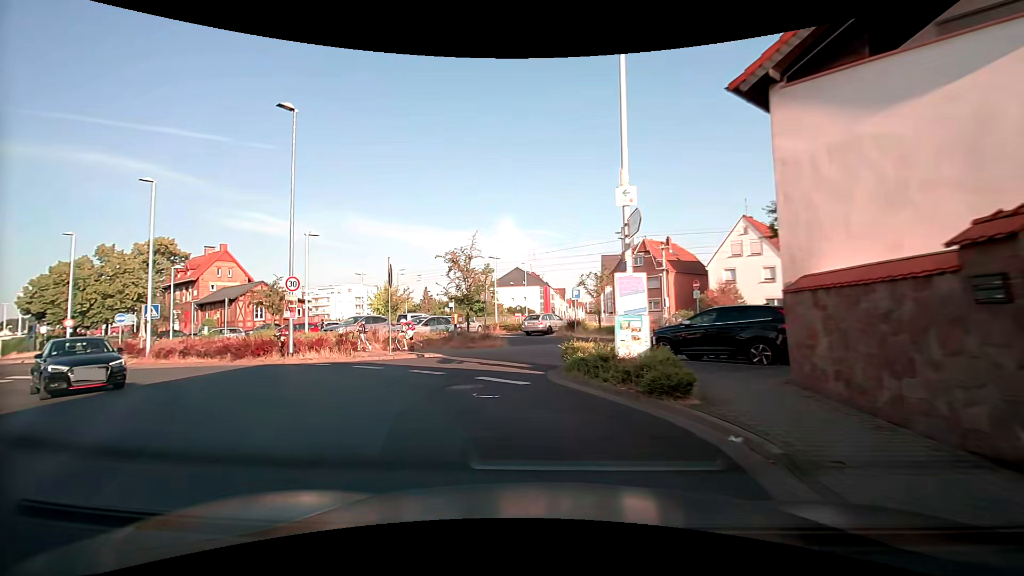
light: Day
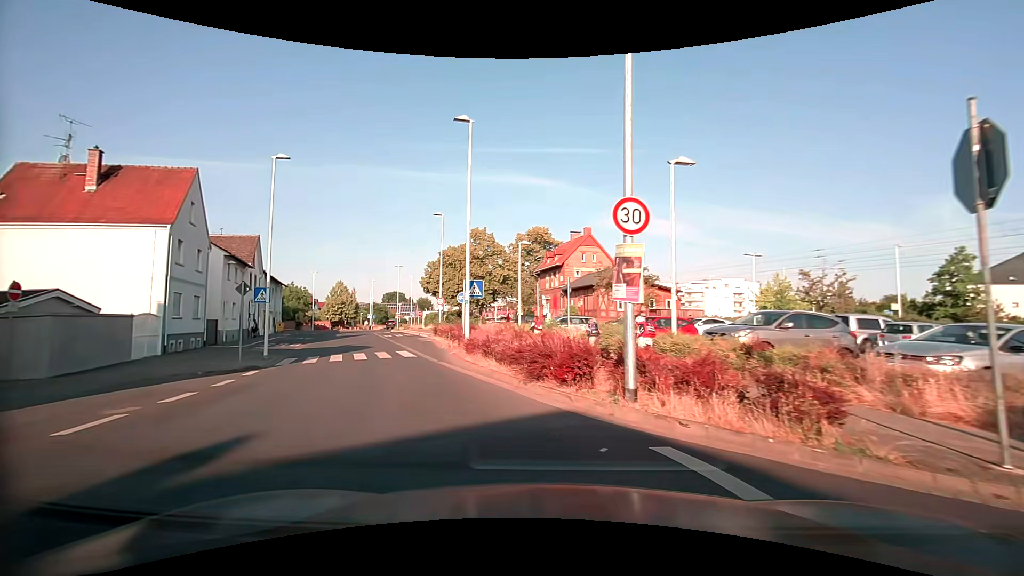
(-4.2, +12.2) m; -40°
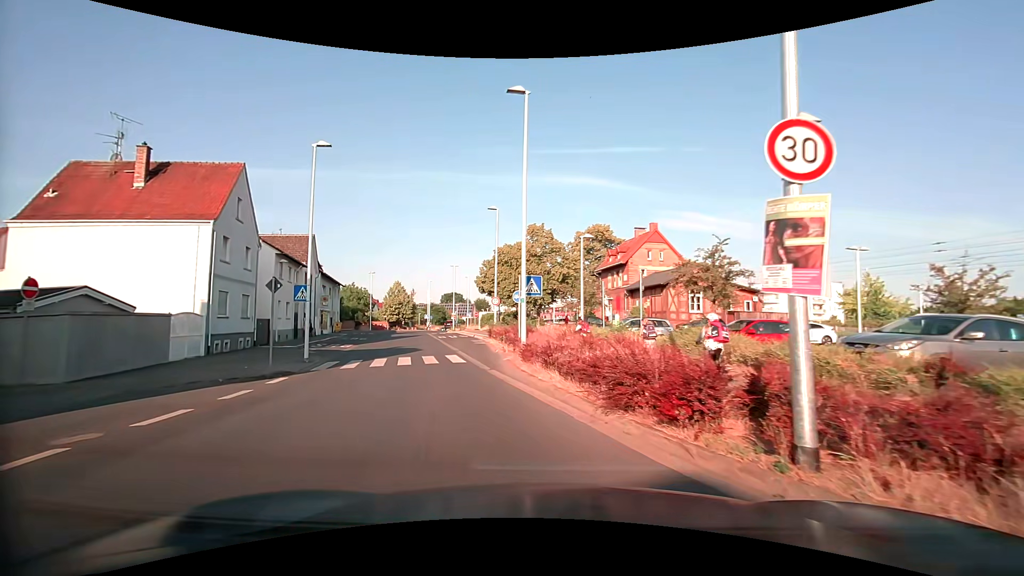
(-0.2, +2.8) m; -6°
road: tertiary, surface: asphalt
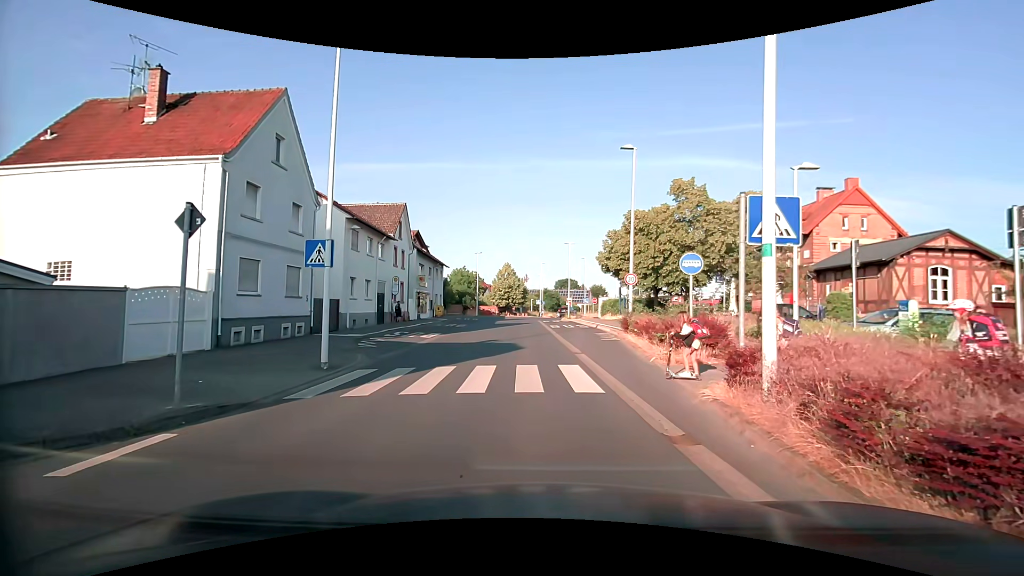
(-1.5, +9.7) m; -14°
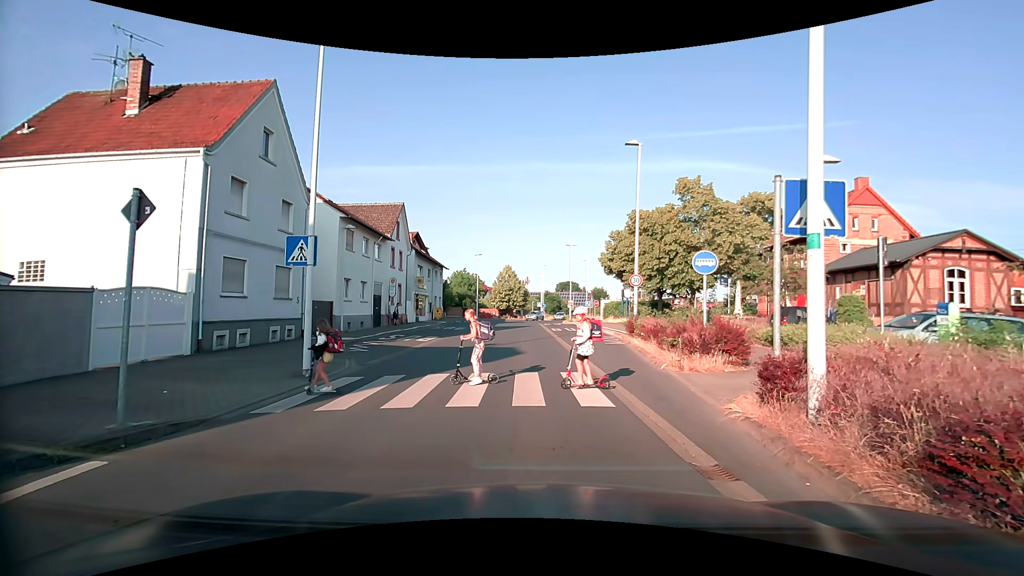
(0.0, +1.0) m; 0°
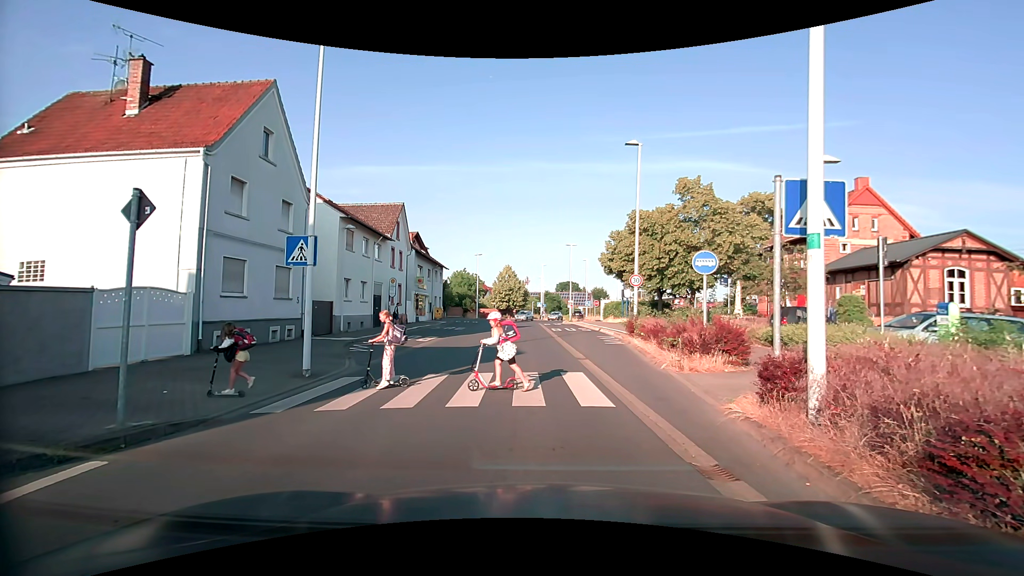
(0.0, 0.0) m; 0°
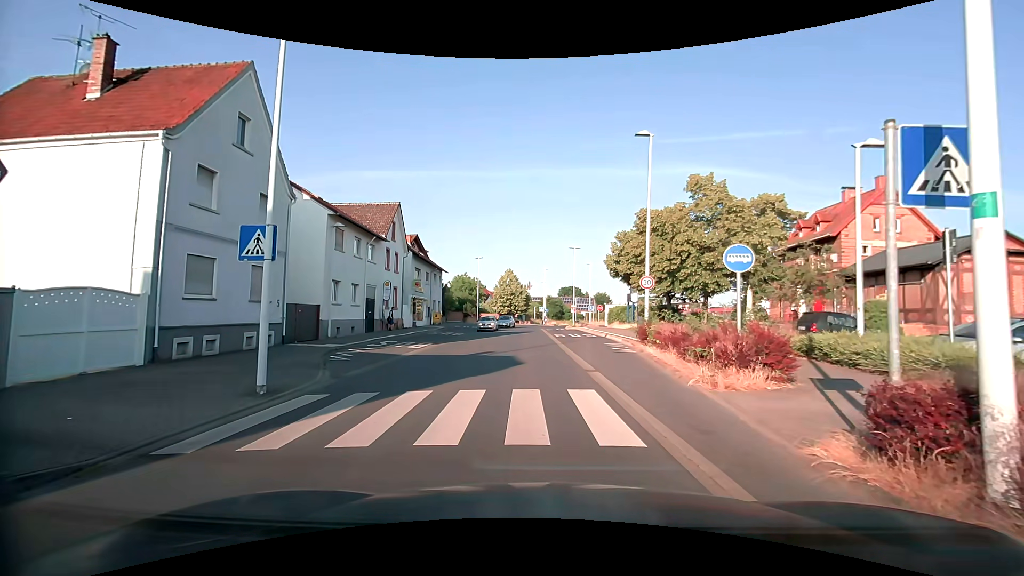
(0.0, +2.2) m; 0°
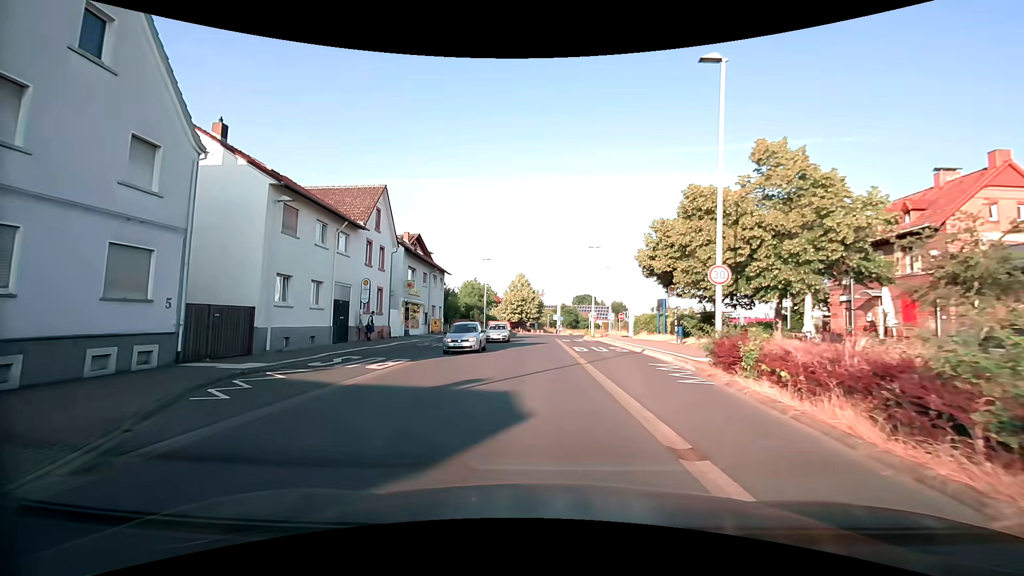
(-0.1, +7.8) m; -2°
(0, +10) (0, +20) (0, +30) (-1, +40) (0, +50) (+2, +60) (+6, +69) (+9, +79) (+10, +88) (+10, +98) m
